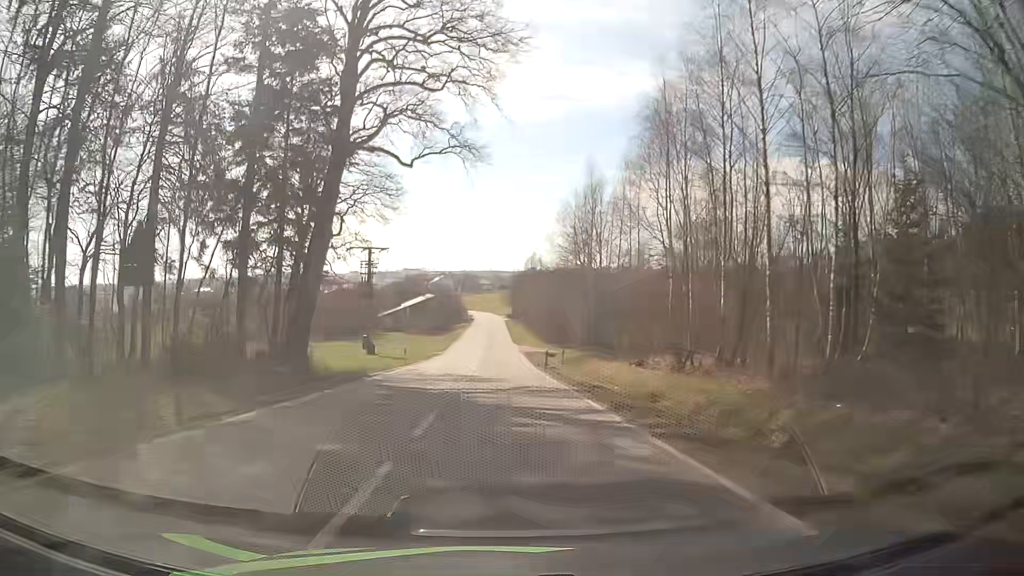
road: tertiary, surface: asphalt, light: Day
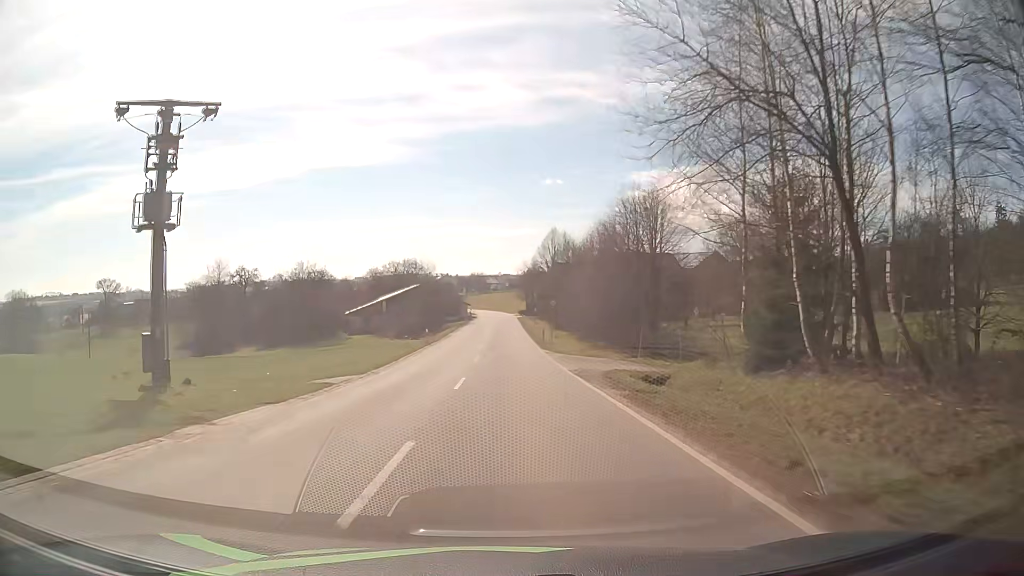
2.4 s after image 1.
(-0.5, +40.9) m; -1°
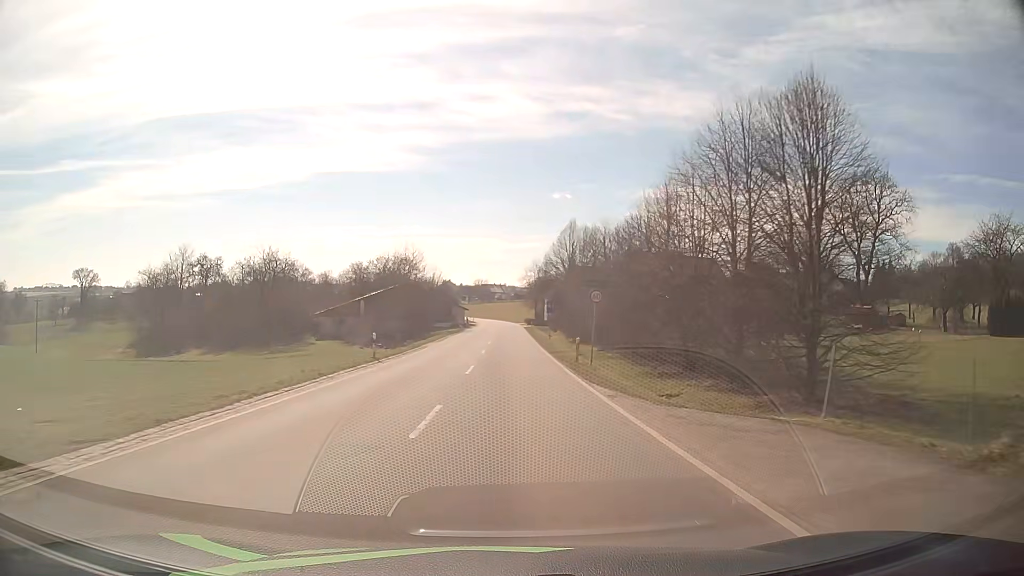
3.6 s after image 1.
(+0.2, +20.1) m; 0°
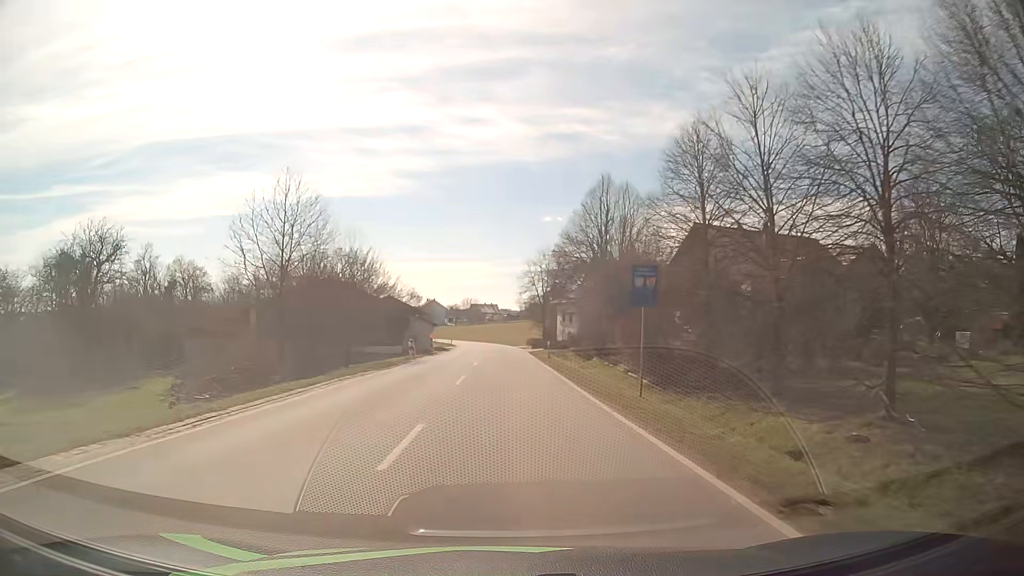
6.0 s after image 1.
(+0.3, +37.7) m; +1°
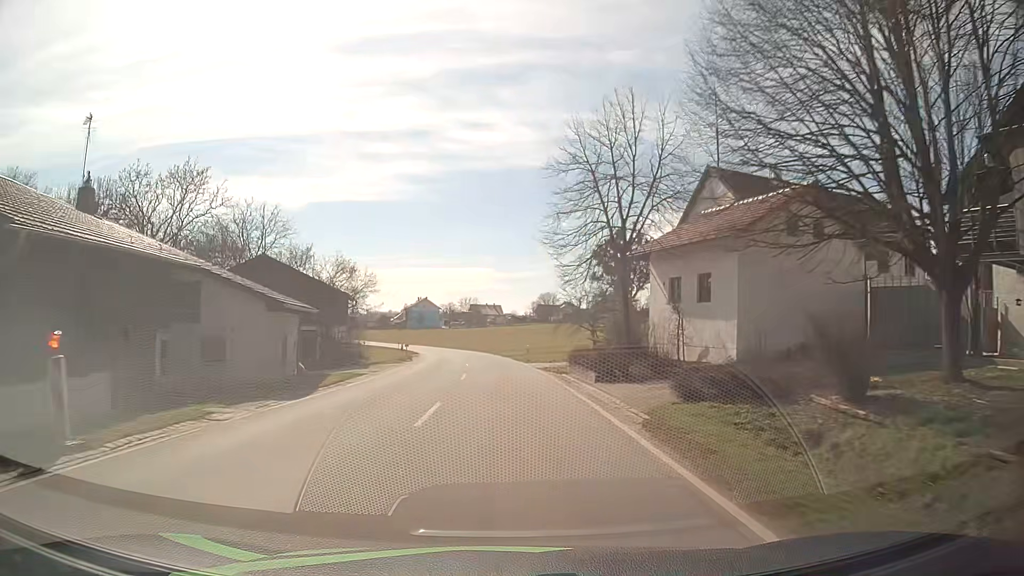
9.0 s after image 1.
(-0.3, +44.7) m; -1°
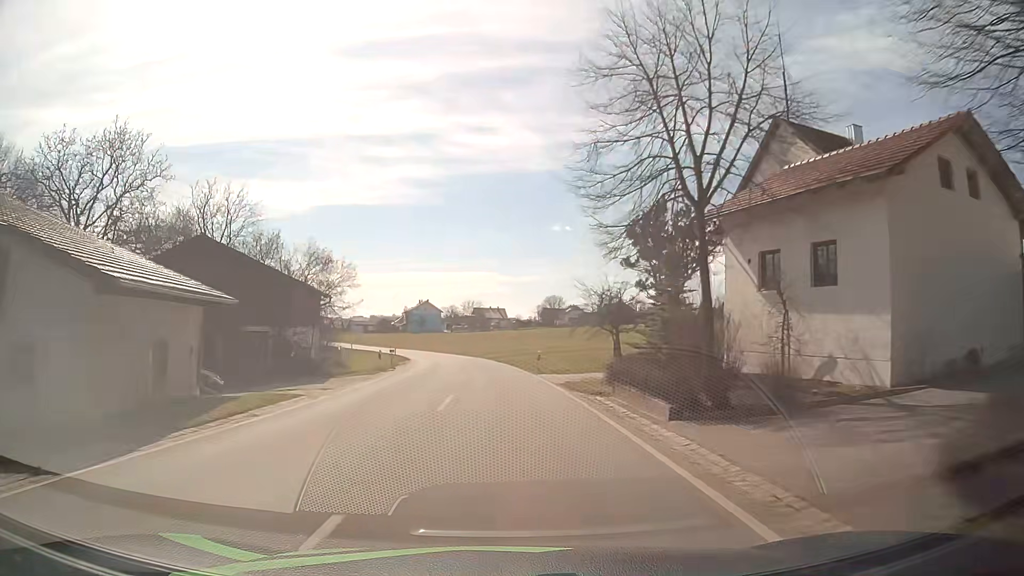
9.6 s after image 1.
(0.0, +8.9) m; 0°
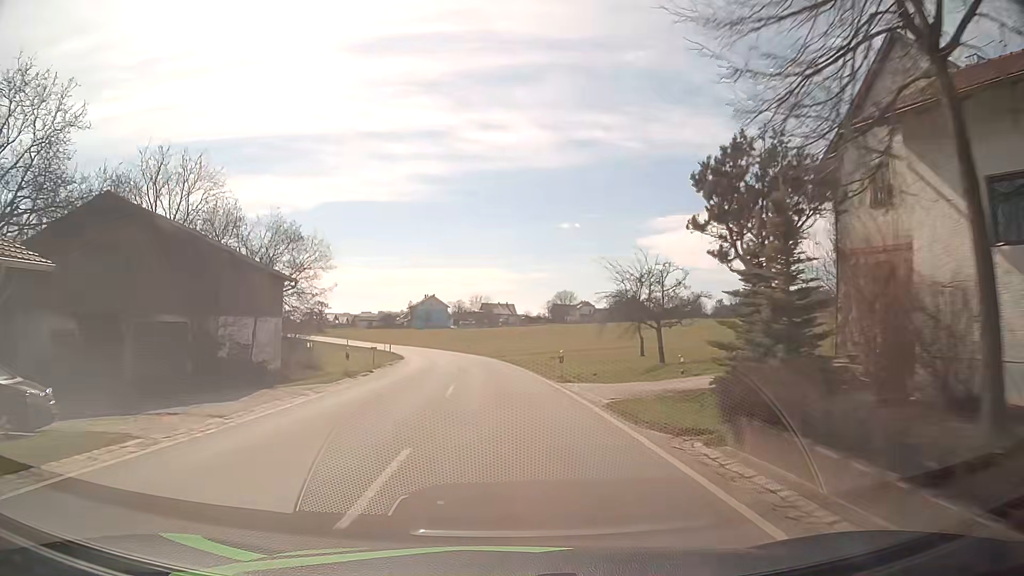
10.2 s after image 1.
(-0.1, +8.9) m; -1°
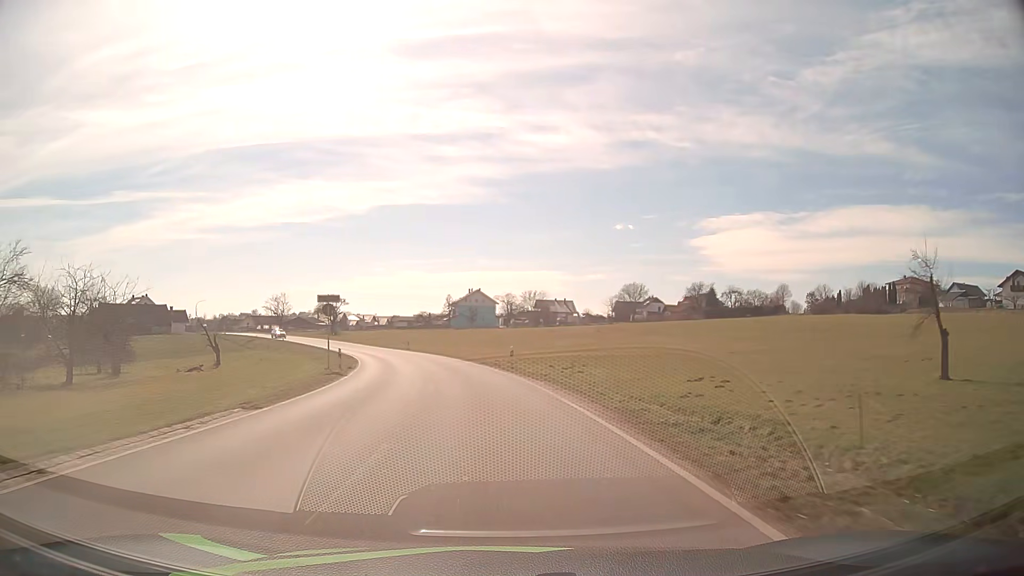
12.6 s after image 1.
(-1.1, +35.9) m; -4°
(0, +10) (-1, +20) (-2, +30) (-4, +40) (-6, +49) (-9, +59) (-13, +68) (-16, +78) (-21, +87) (-26, +95) m
